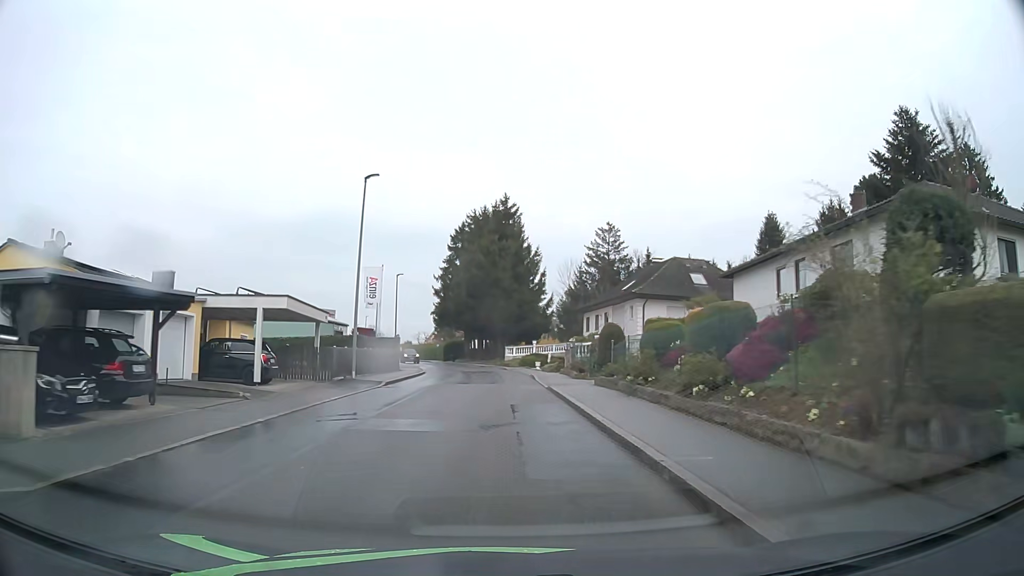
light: Day
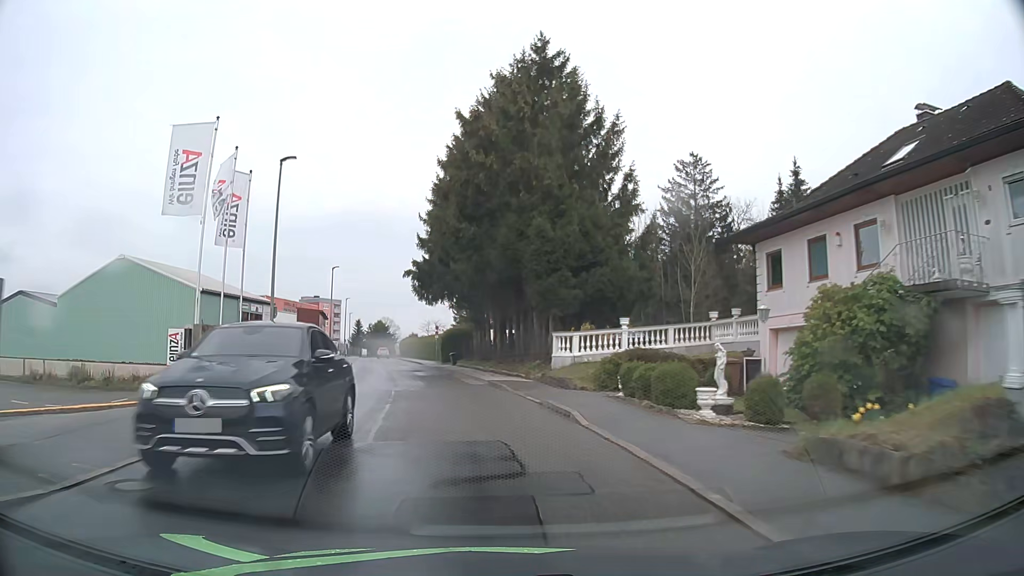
(-0.3, +38.3) m; -2°
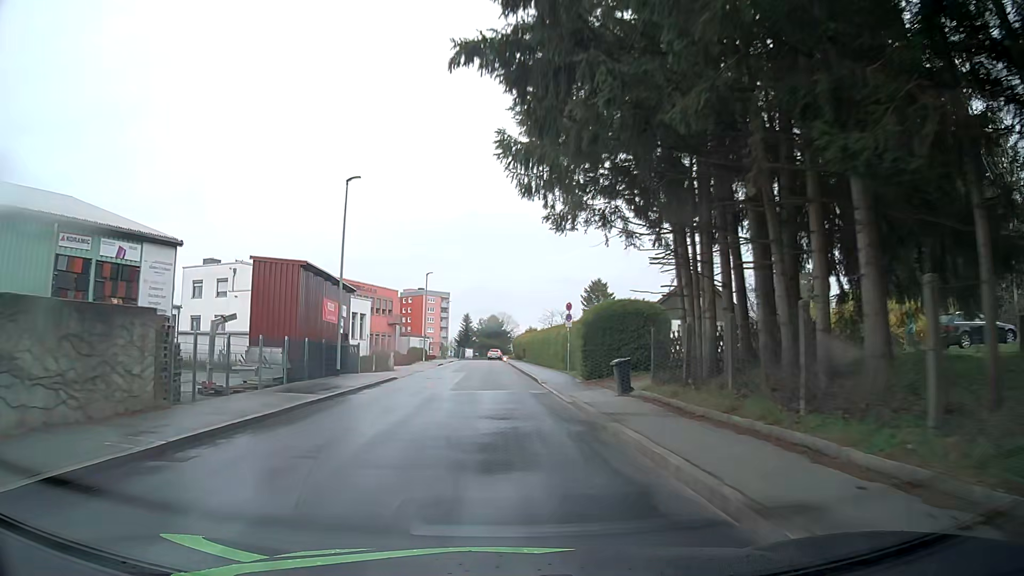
(-3.4, +31.7) m; -12°
(0, +10) (0, +20) (0, +30) (0, +40) (0, +50) (0, +60) (0, +70) (0, +80) (0, +90) (0, +100) m
